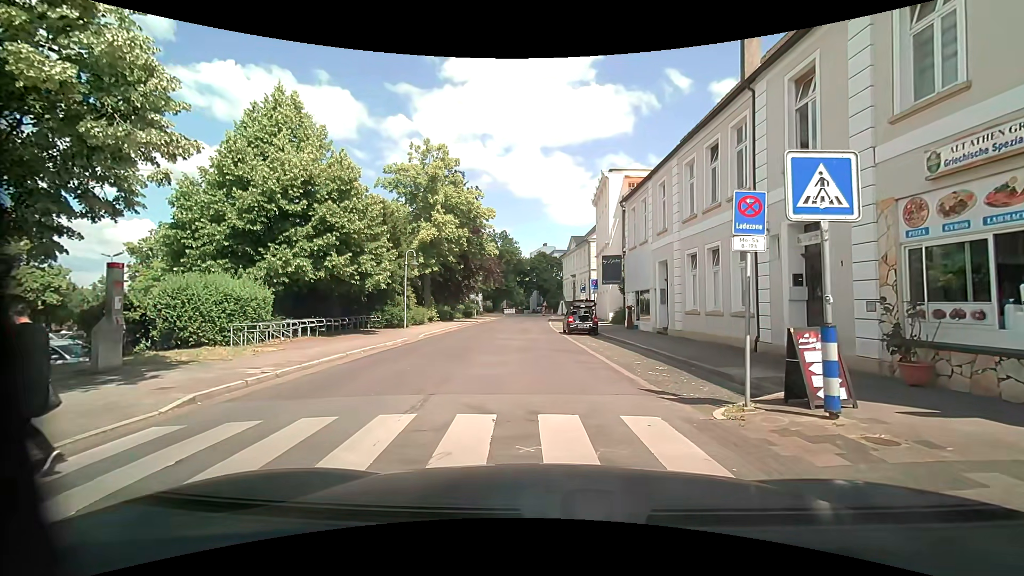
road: residential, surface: asphalt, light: Day
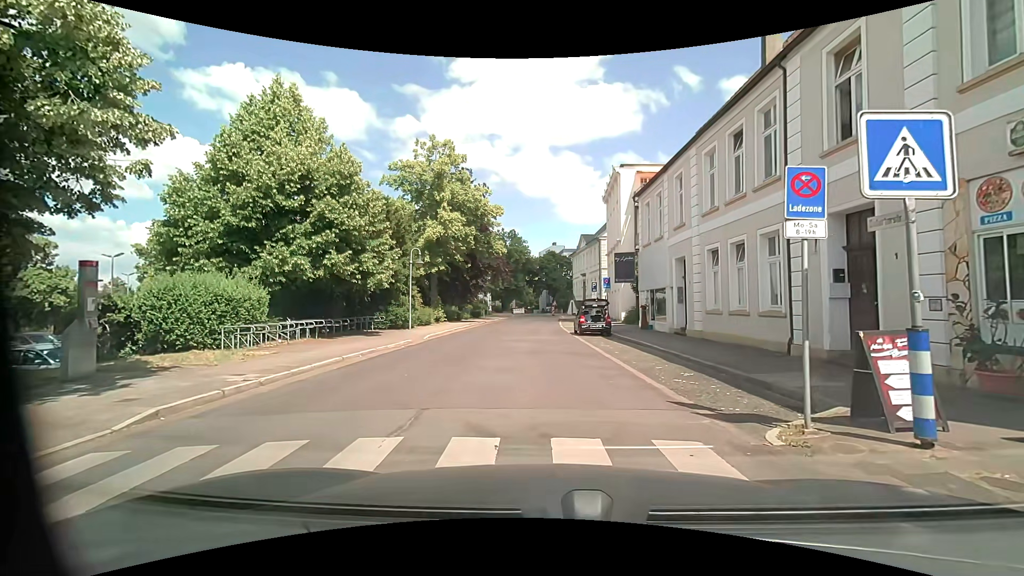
(0.0, +1.2) m; -2°
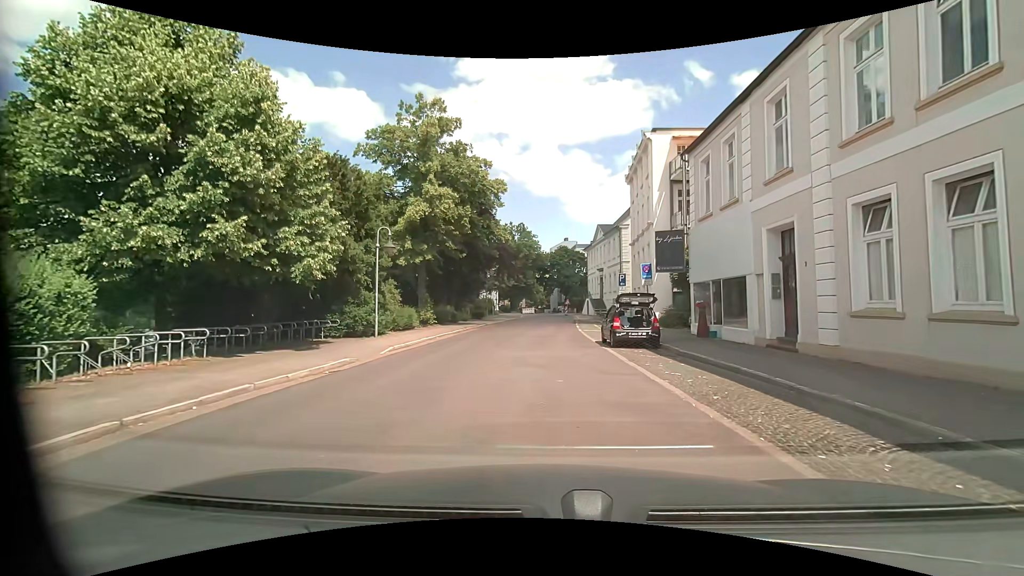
(-0.3, +8.2) m; -2°
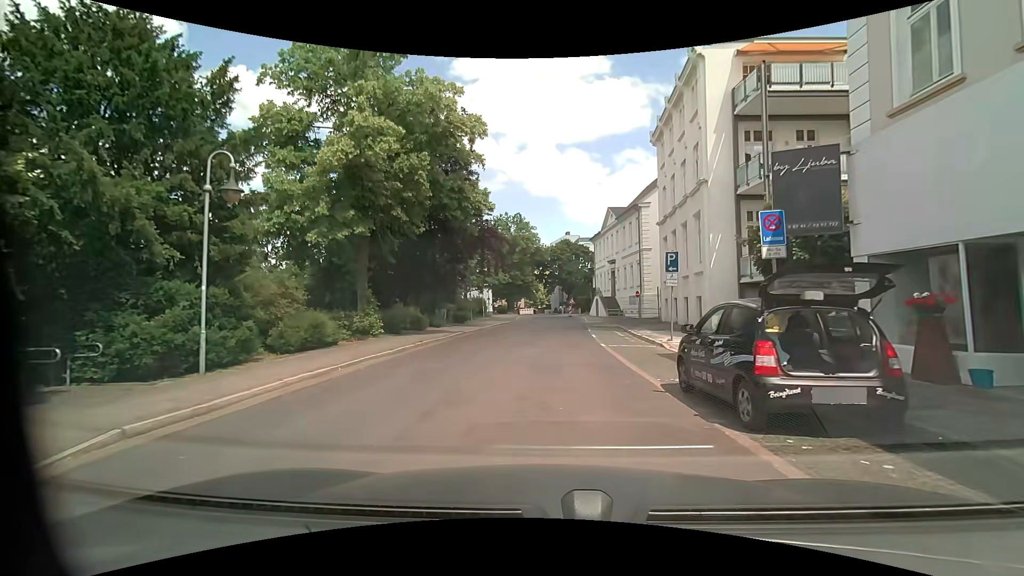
(0.0, +11.3) m; +1°
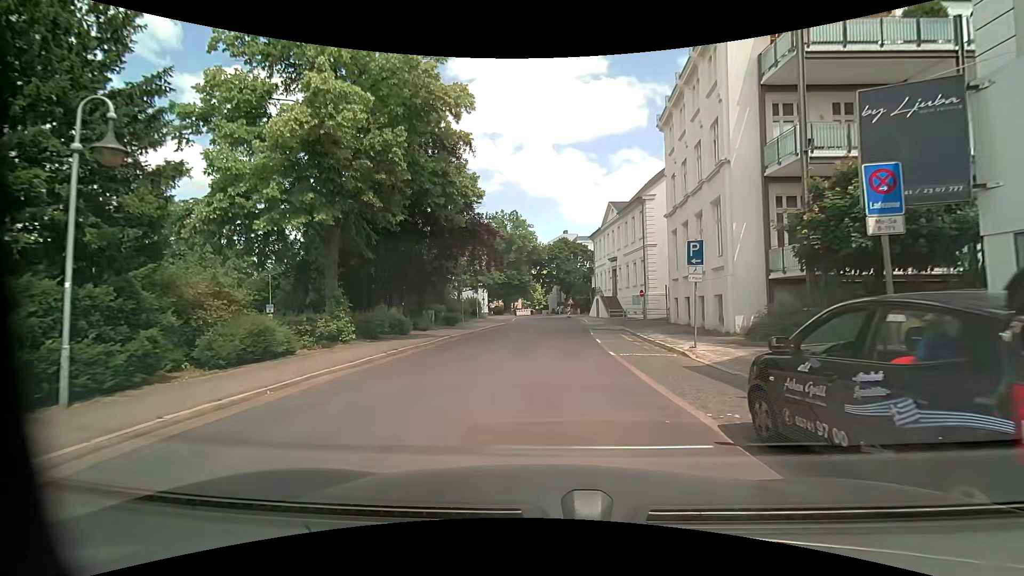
(0.0, +3.1) m; -1°
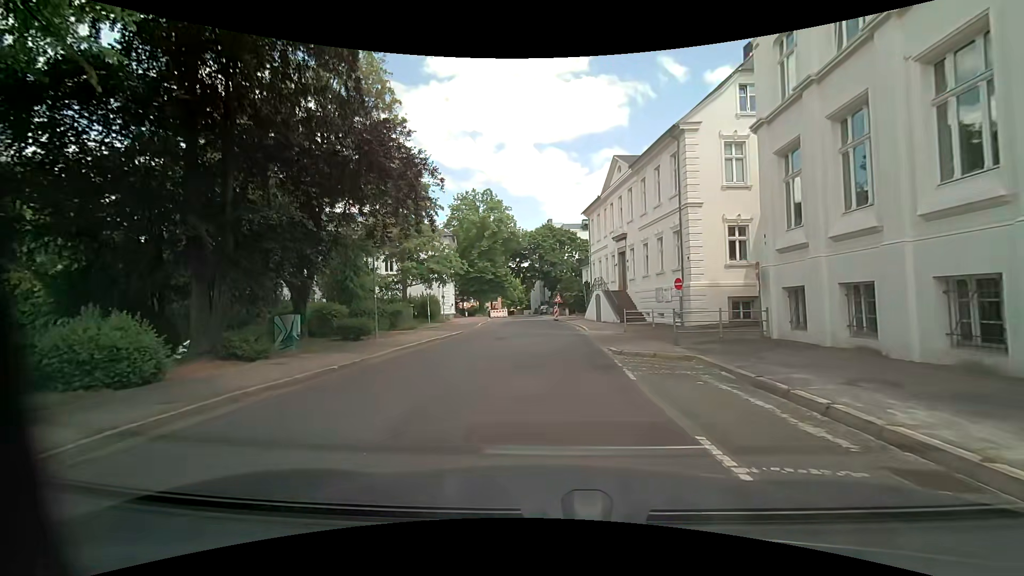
(+0.3, +15.9) m; +3°
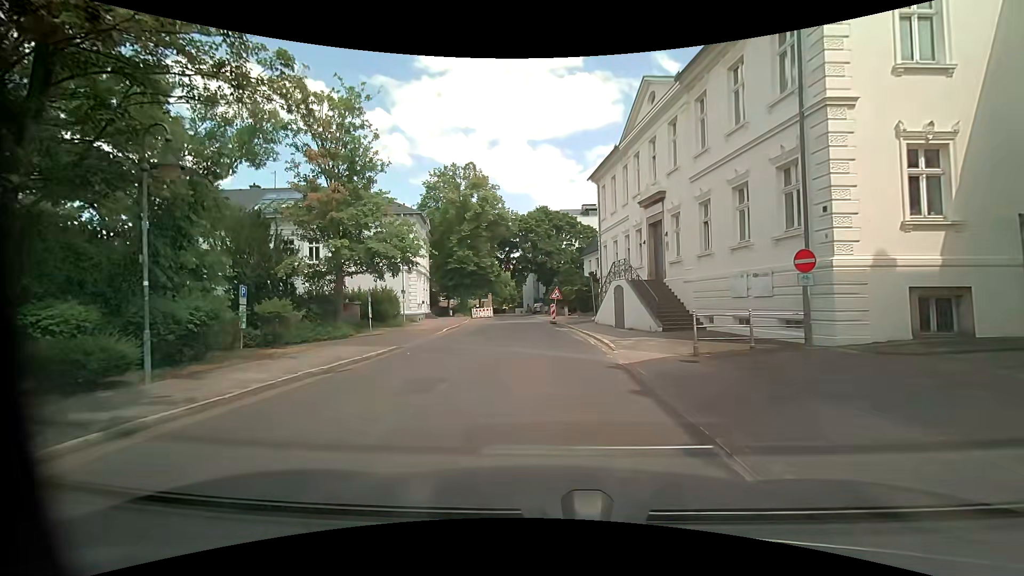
(-0.2, +12.2) m; 0°
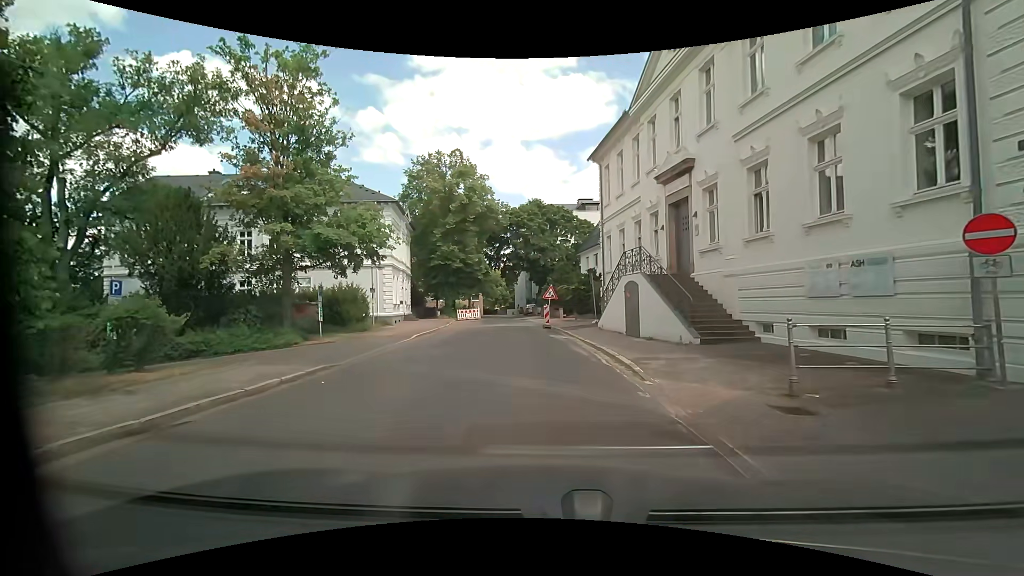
(-0.1, +5.1) m; 0°
